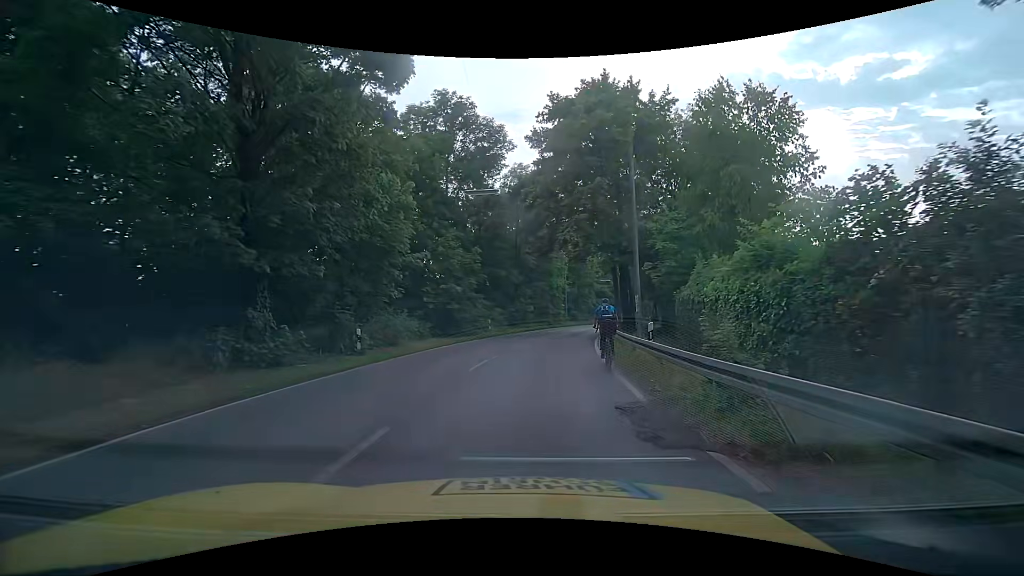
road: tertiary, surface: asphalt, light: Day
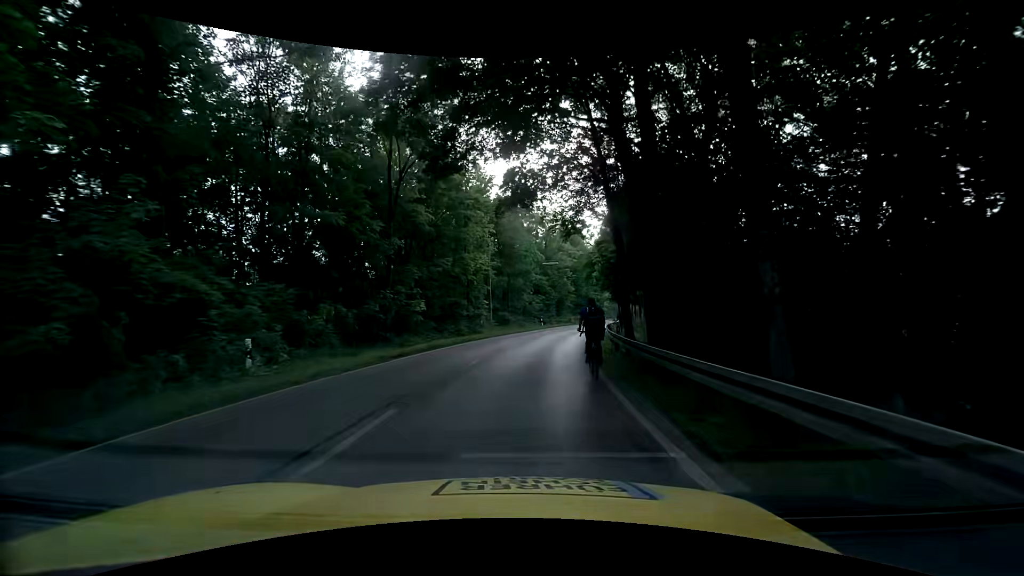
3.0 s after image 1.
(+1.7, +25.0) m; +7°
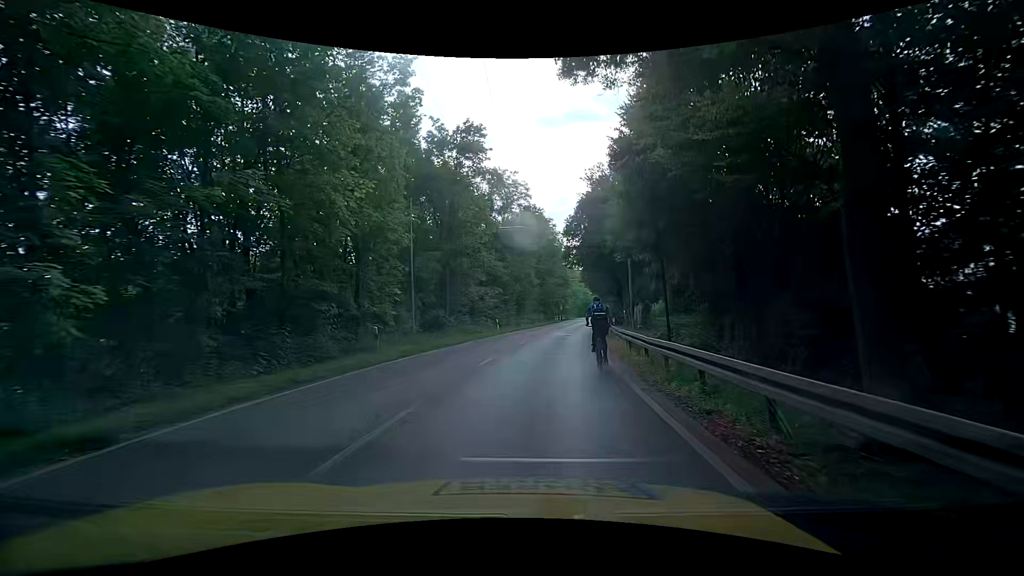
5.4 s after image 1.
(+0.7, +17.4) m; +7°
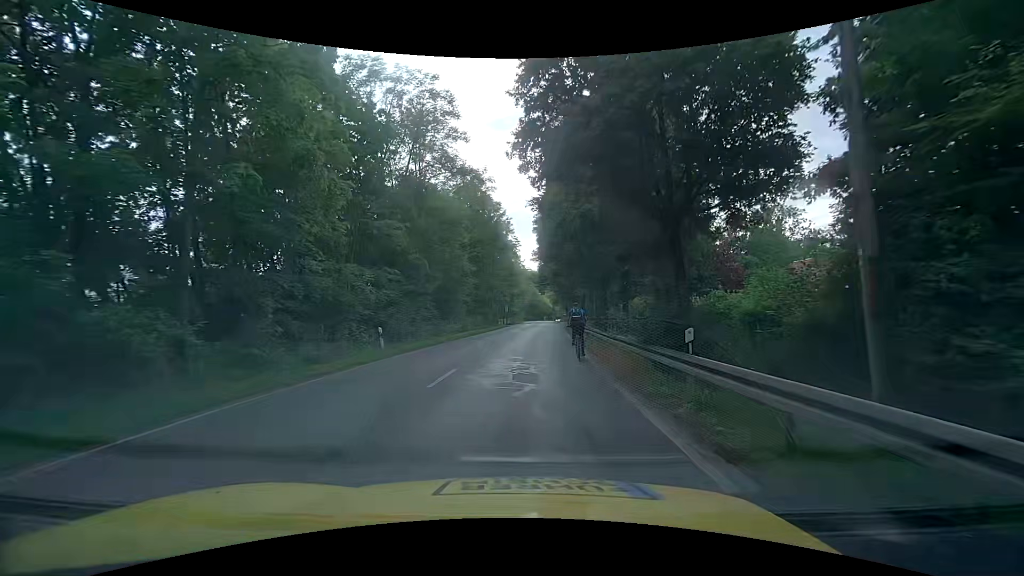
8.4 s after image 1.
(+0.8, +21.1) m; +6°
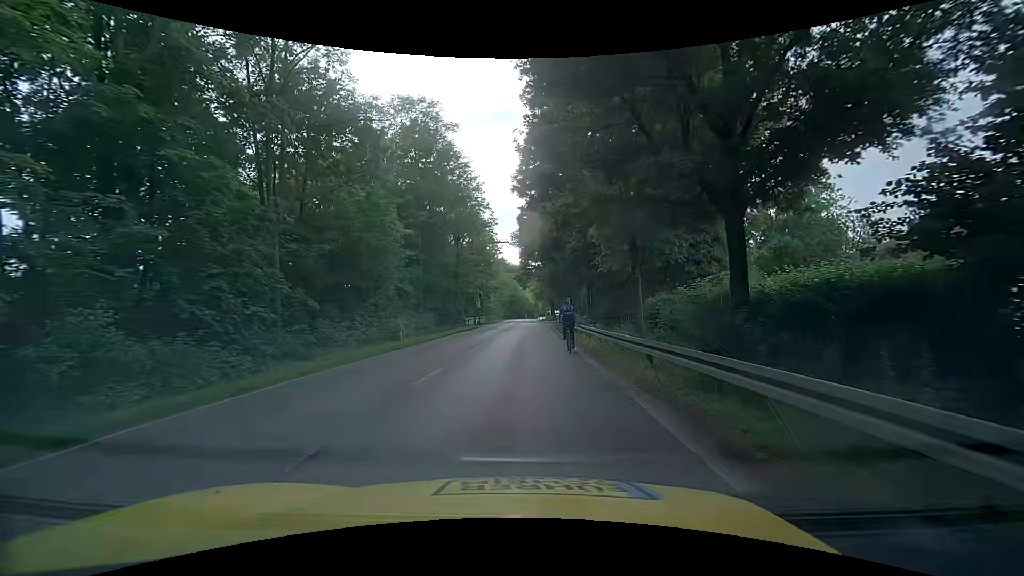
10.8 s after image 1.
(+0.4, +18.2) m; +3°
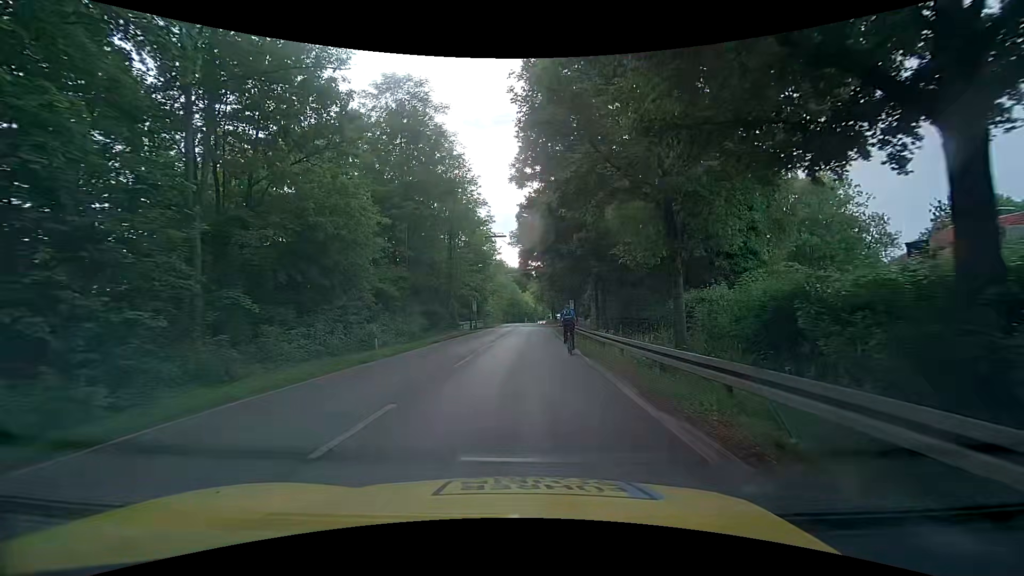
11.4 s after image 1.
(-0.1, +4.2) m; -1°
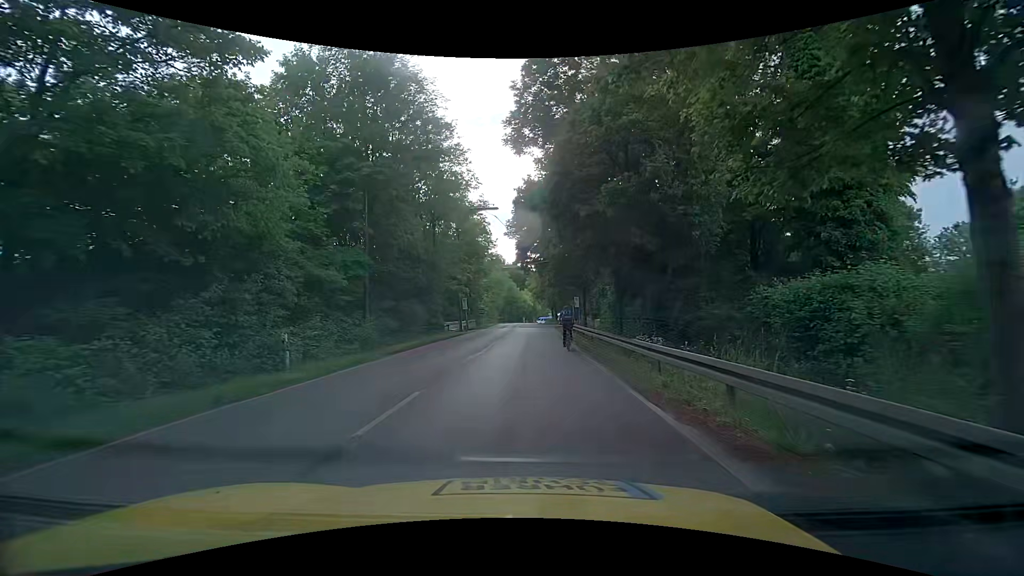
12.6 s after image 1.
(0.0, +7.9) m; +2°
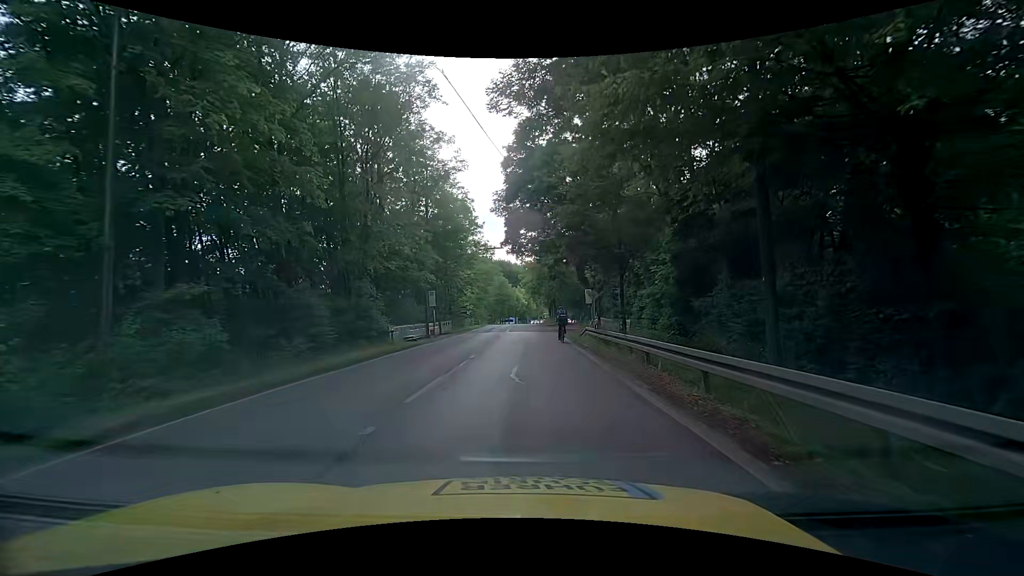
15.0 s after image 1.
(-0.1, +14.9) m; 0°
(0, +10) (0, +20) (0, +30) (0, +40) (0, +50) (0, +60) (0, +70) (0, +80) (0, +90) (+1, +100) m
